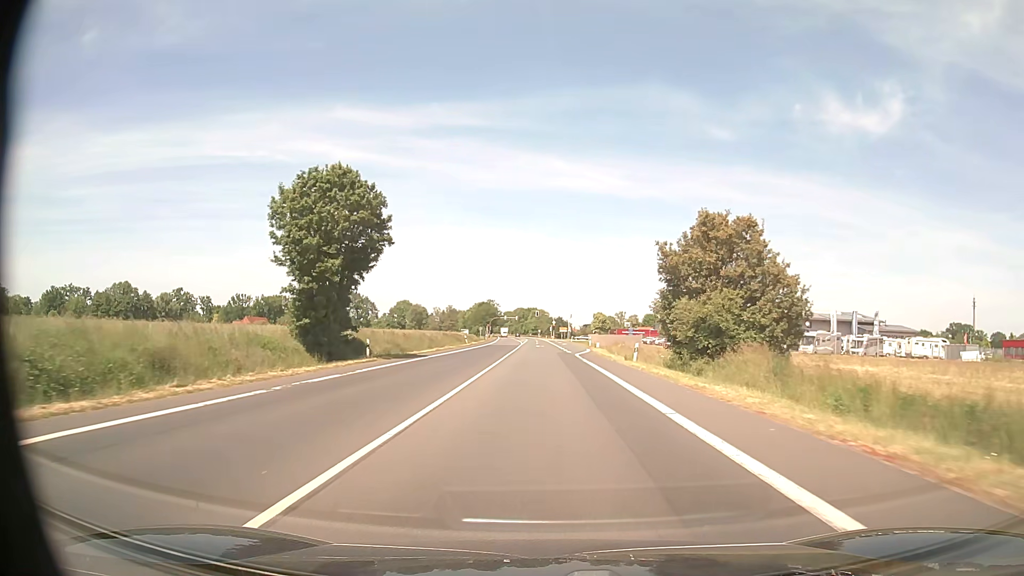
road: primary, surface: asphalt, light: Day
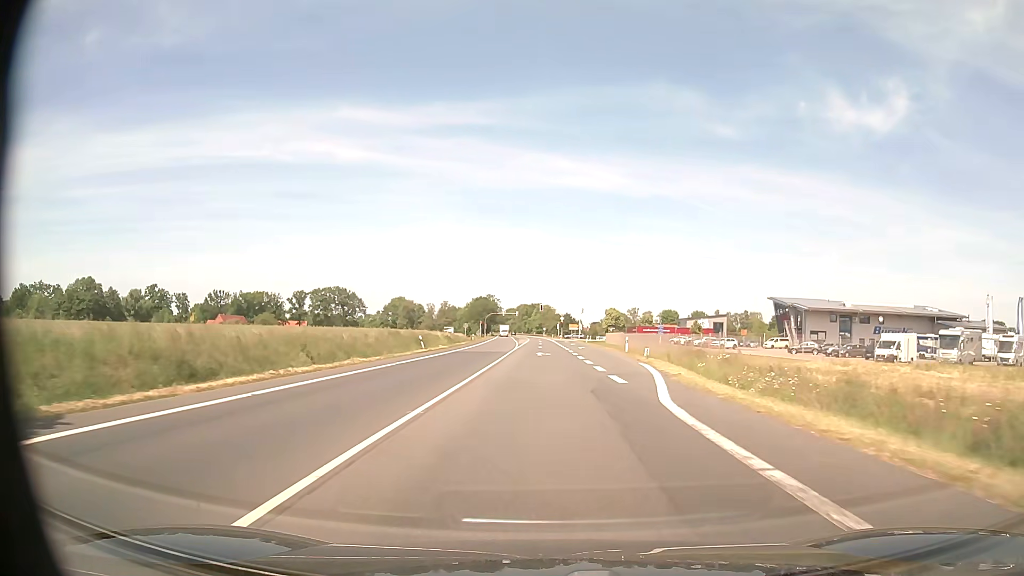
(-0.1, +32.7) m; 0°
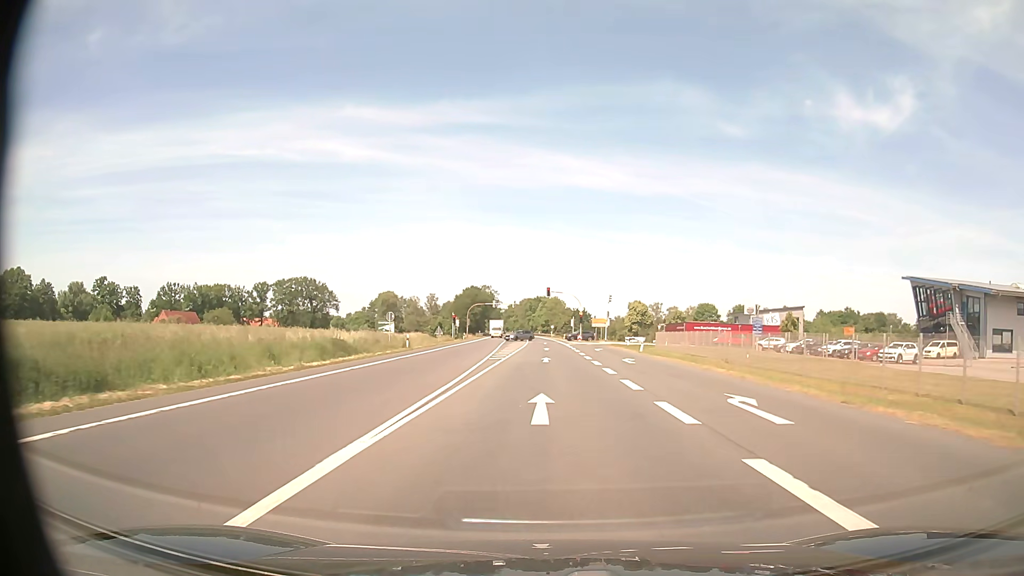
(-0.3, +50.9) m; -1°
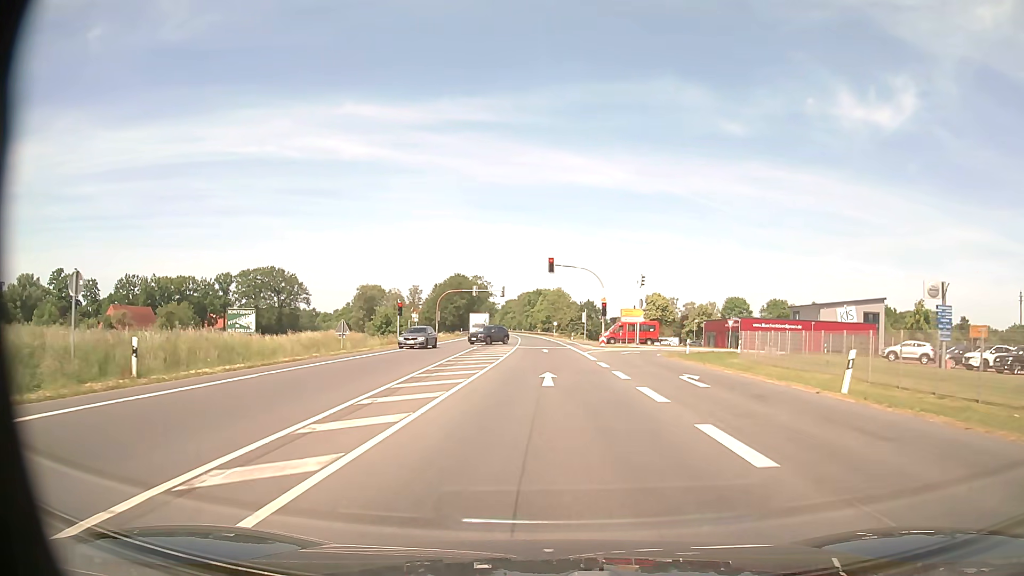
(+0.1, +33.4) m; 0°
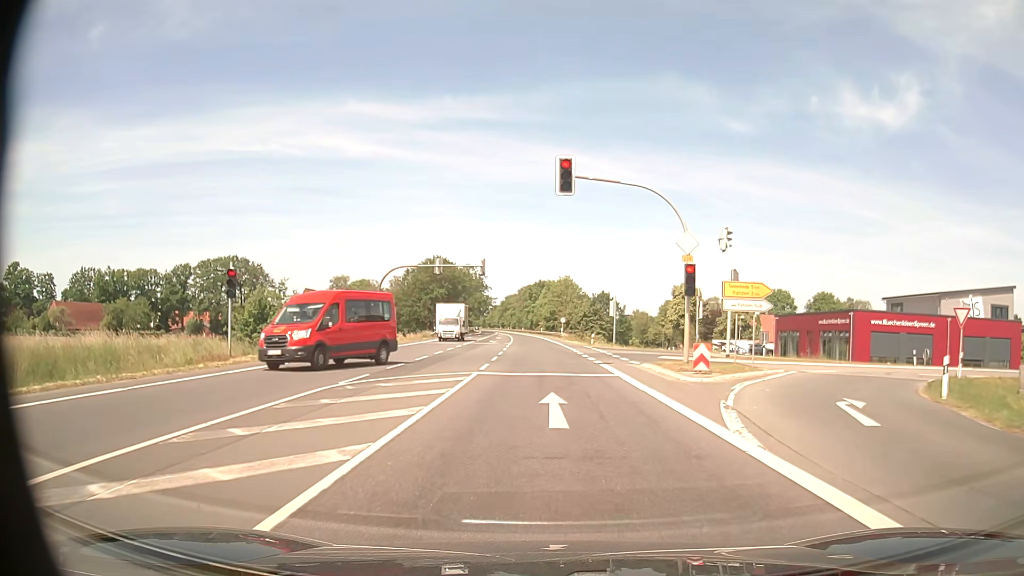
(0.0, +30.9) m; 0°
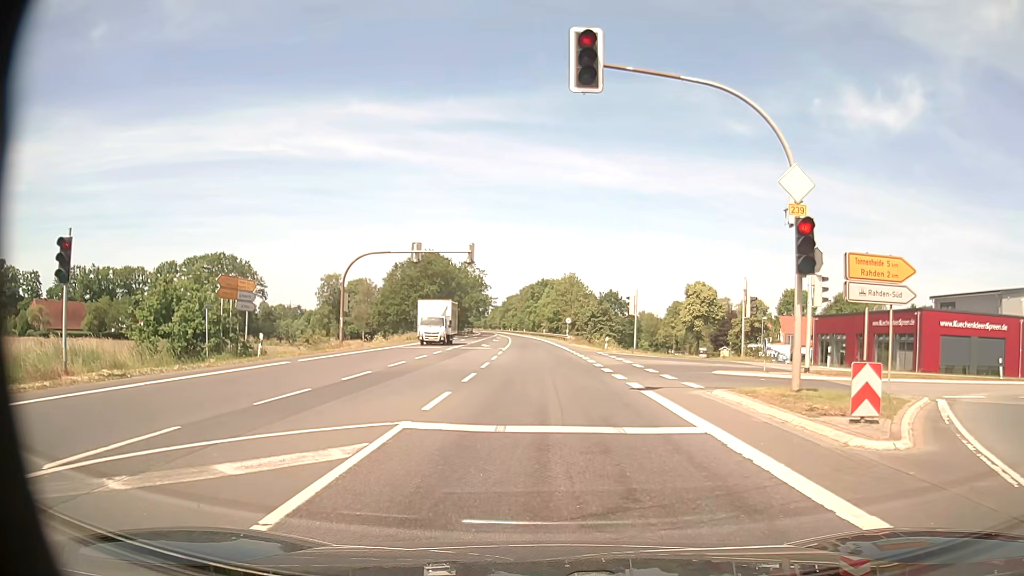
(0.0, +10.0) m; -1°
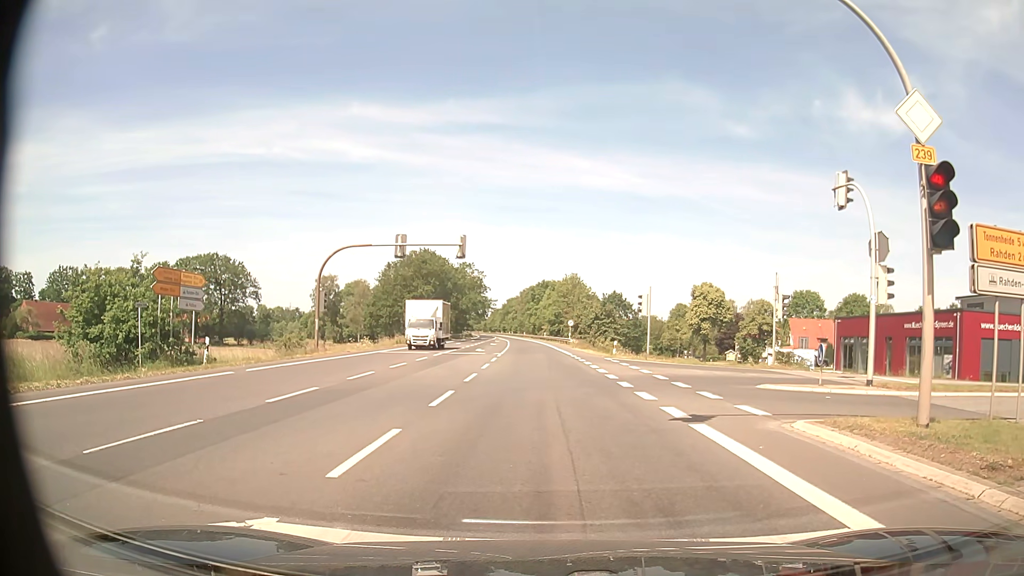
(0.0, +4.6) m; +1°
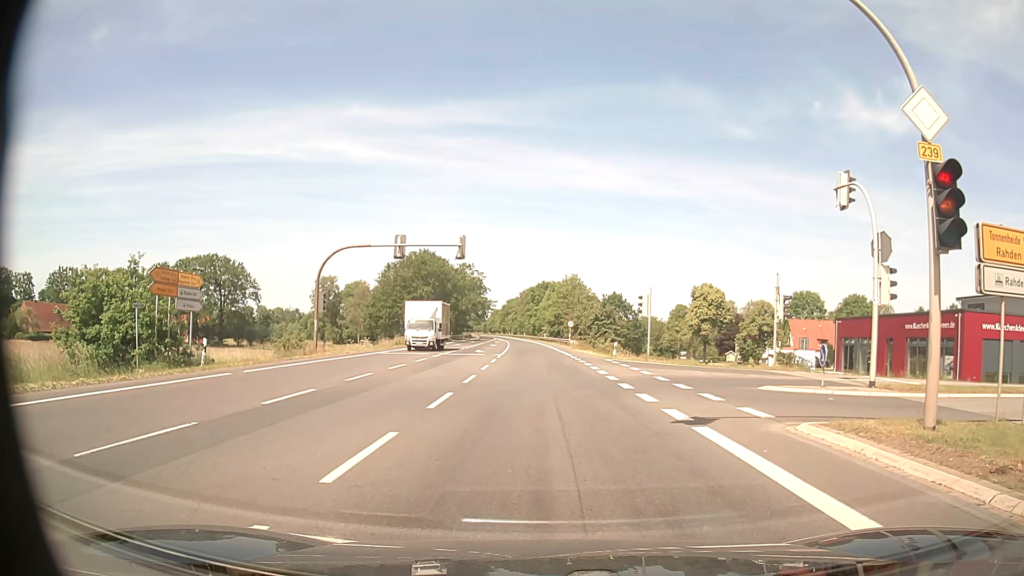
(0.0, +0.2) m; 0°
(0, +10) (0, +20) (0, +30) (0, +40) (-1, +50) (-1, +60) (-2, +70) (-3, +80) (-4, +90) (-4, +100) m
